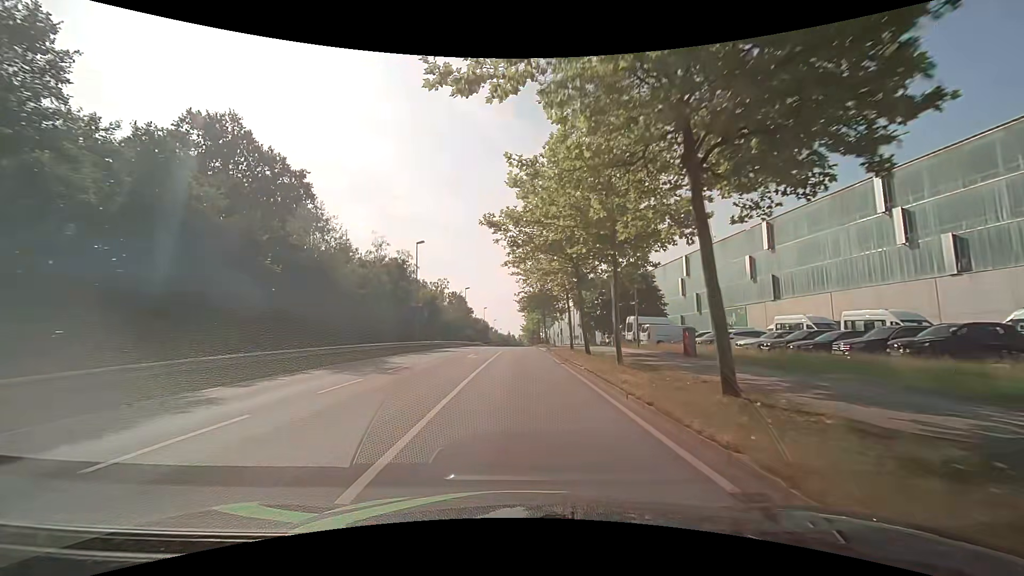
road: secondary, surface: asphalt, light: Day
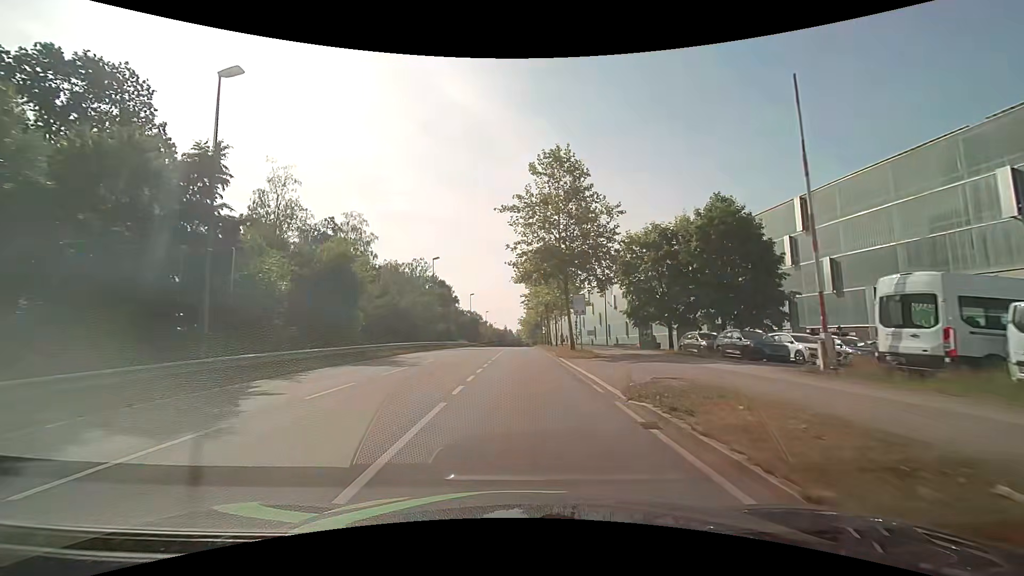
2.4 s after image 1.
(+0.3, +30.9) m; +1°
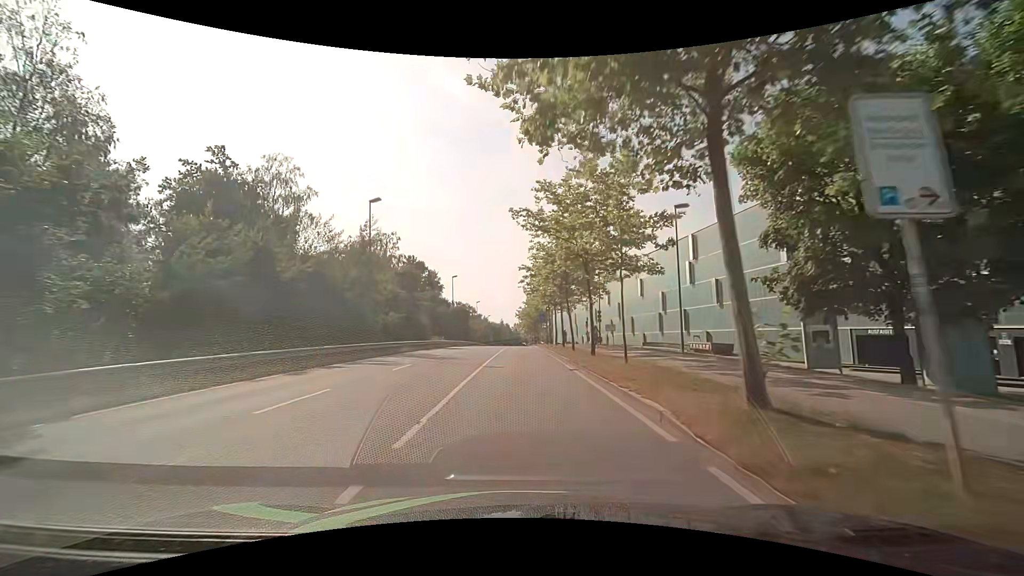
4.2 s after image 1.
(-0.1, +23.3) m; 0°
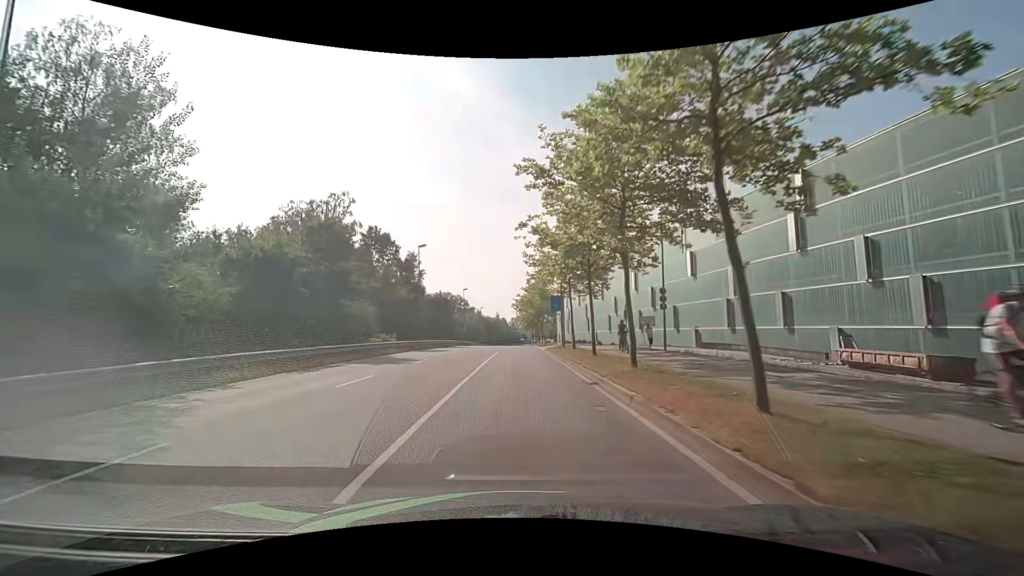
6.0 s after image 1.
(+0.1, +23.2) m; 0°
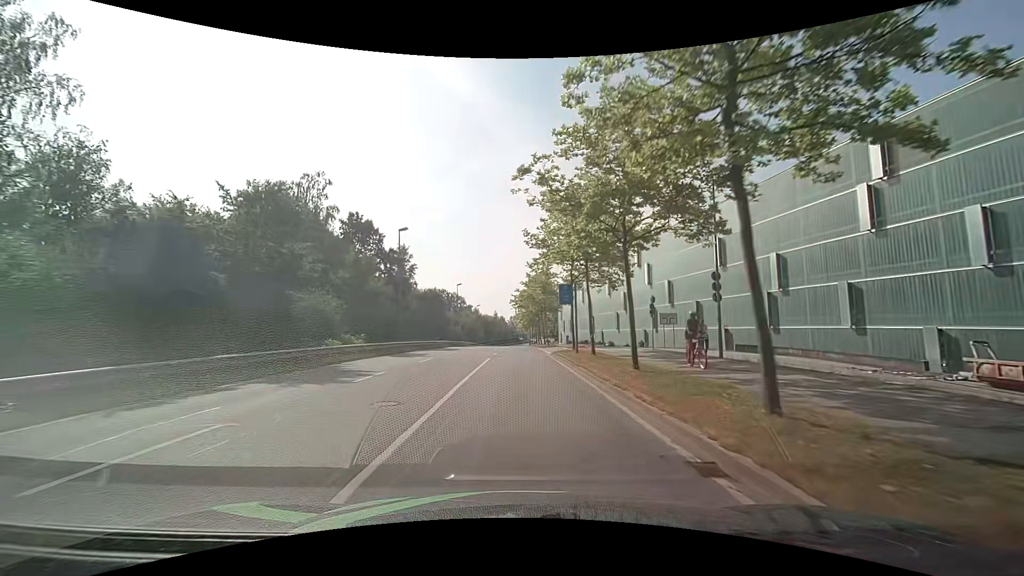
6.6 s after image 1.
(+0.1, +7.8) m; +1°
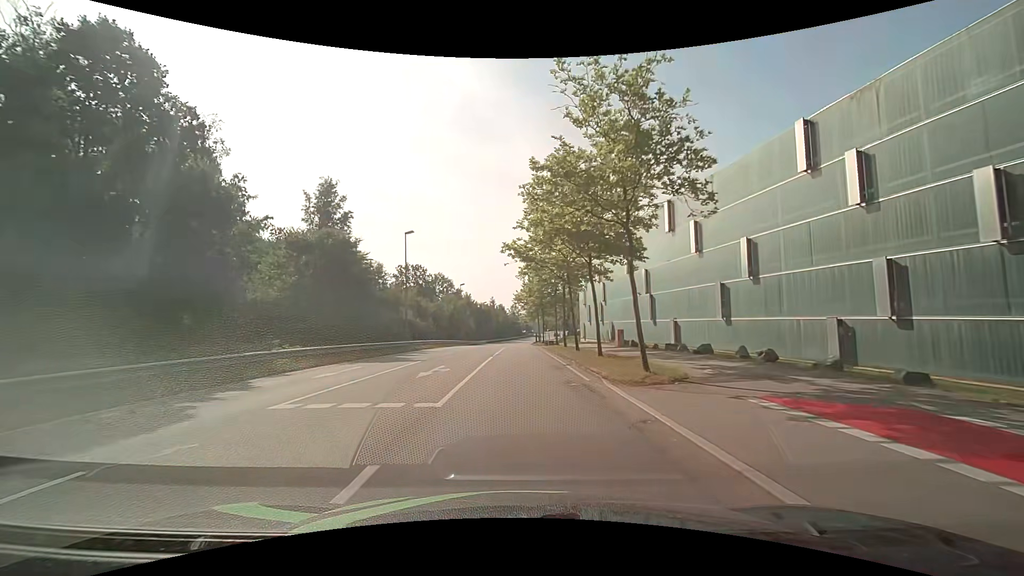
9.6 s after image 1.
(-0.1, +38.7) m; 0°
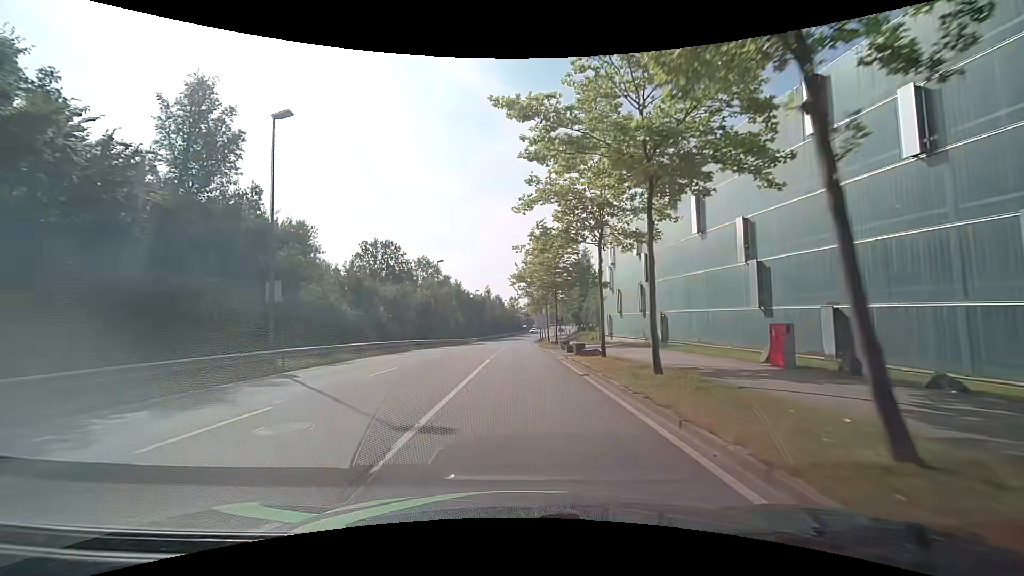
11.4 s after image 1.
(-0.2, +23.2) m; 0°
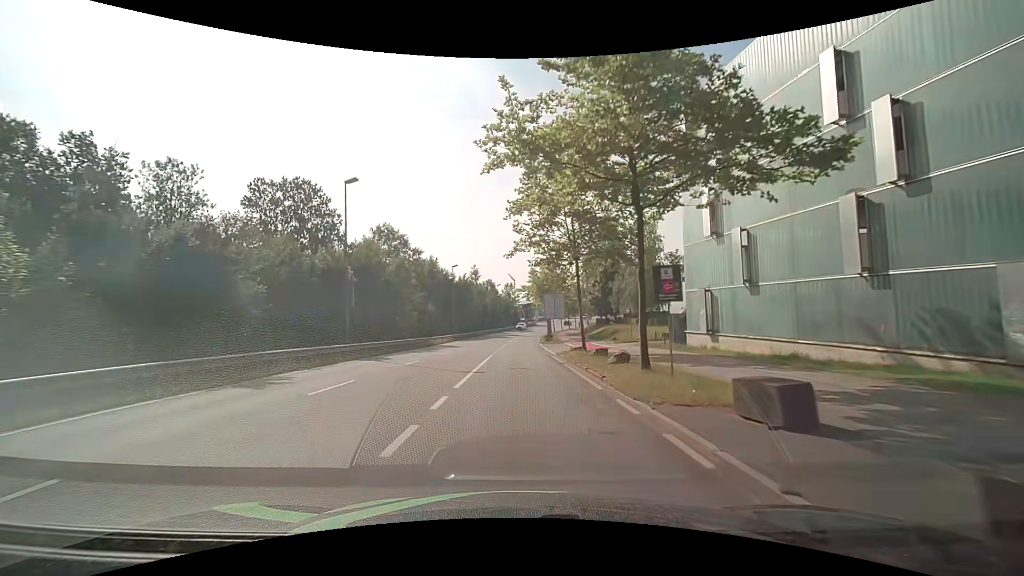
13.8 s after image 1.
(0.0, +31.0) m; 0°
(0, +10) (0, +20) (0, +30) (0, +40) (0, +50) (+1, +60) (+1, +70) (+2, +80) (+3, +90) (+4, +100) m
